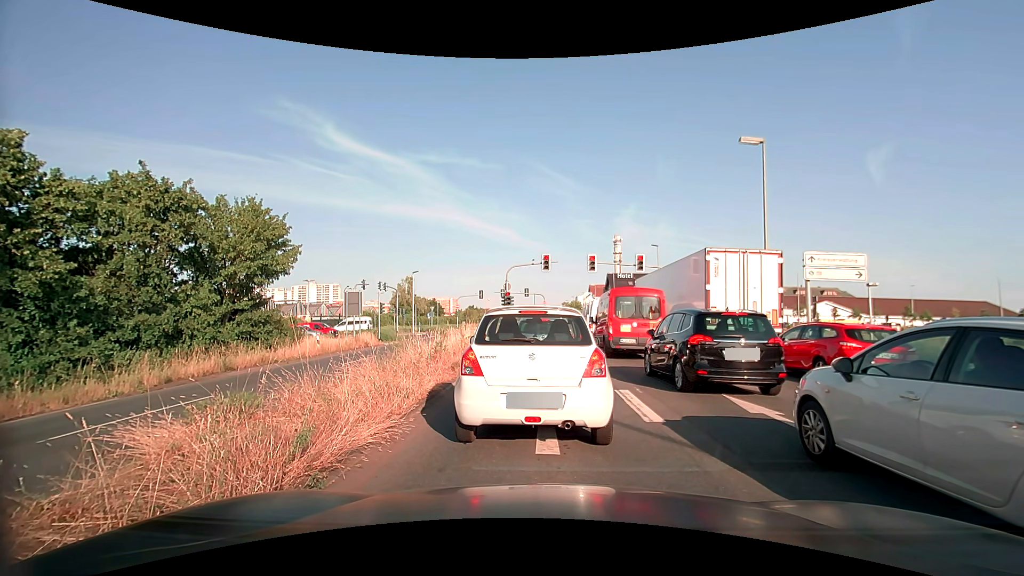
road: primary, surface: asphalt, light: Day
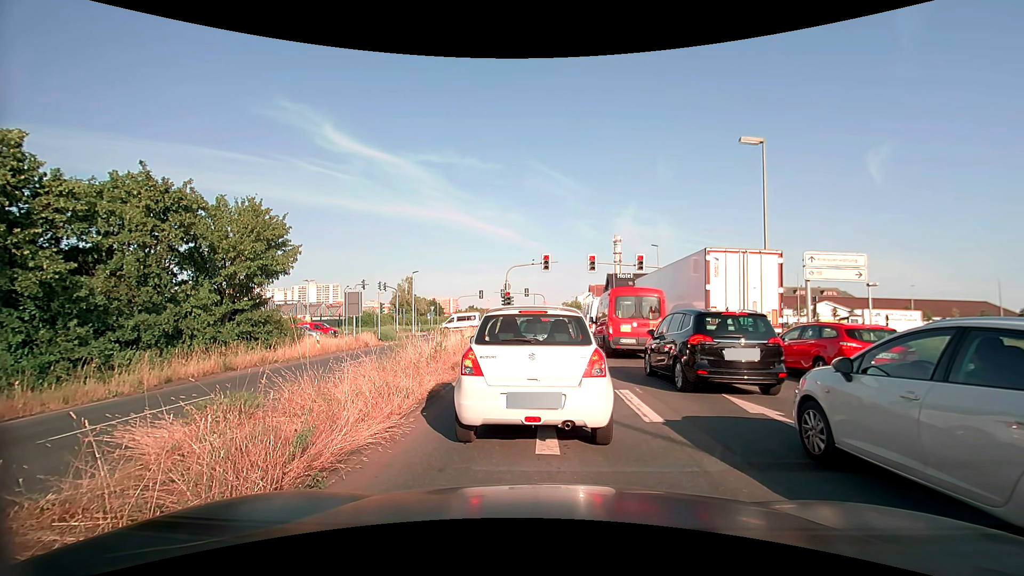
(0.0, 0.0) m; 0°
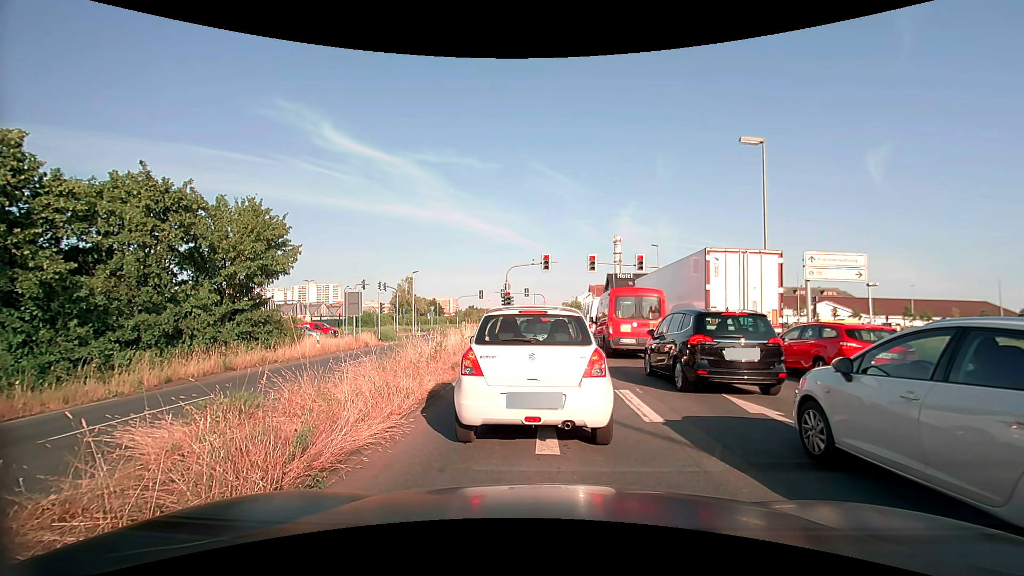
(0.0, 0.0) m; 0°
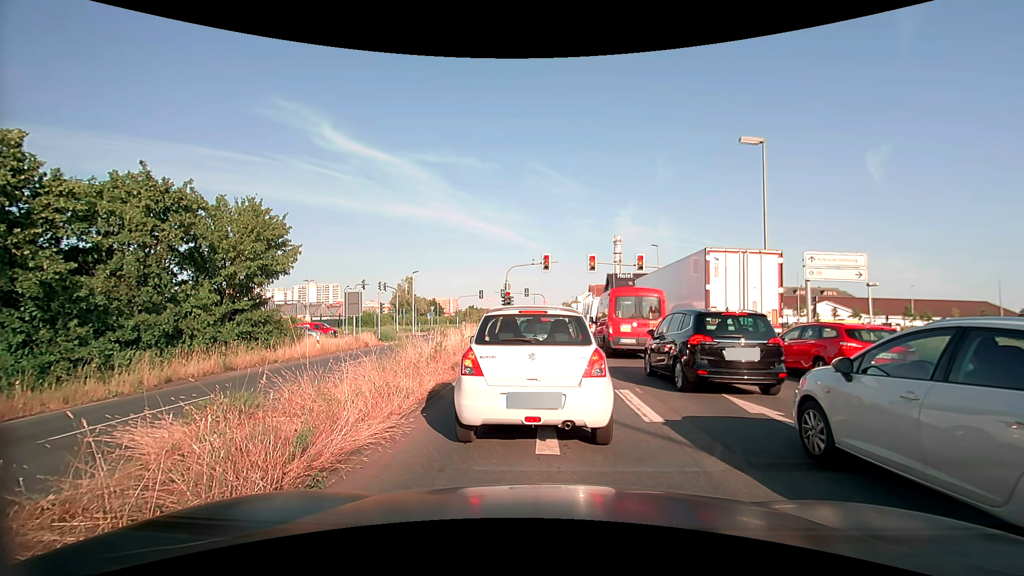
(0.0, 0.0) m; 0°
